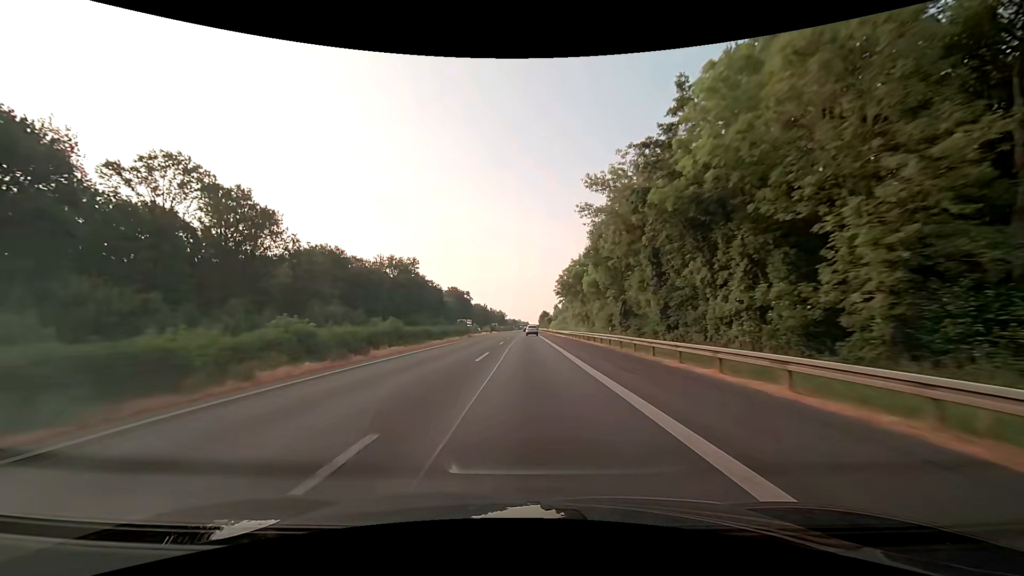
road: motorway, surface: asphalt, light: Day
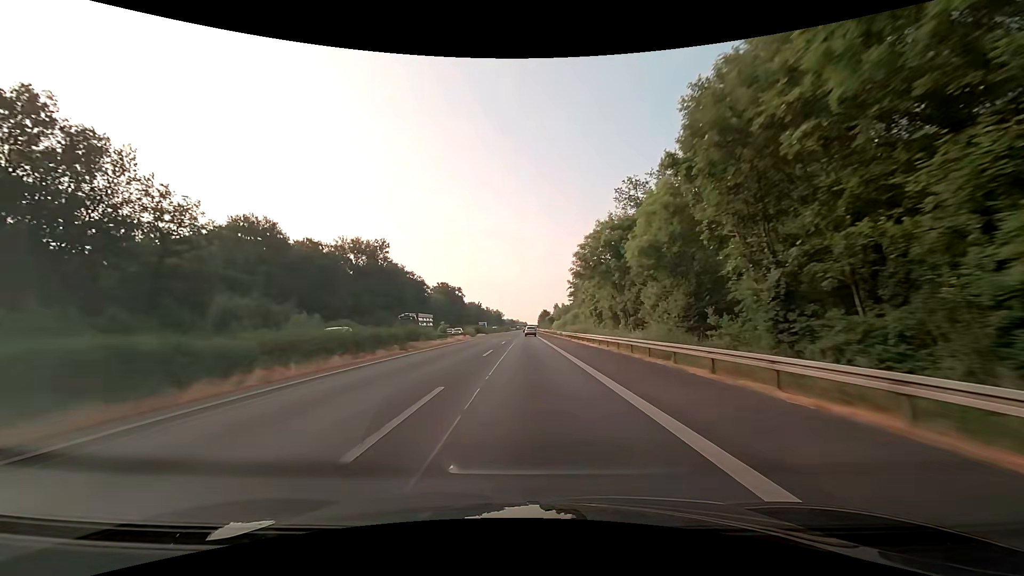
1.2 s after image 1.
(-0.1, +31.6) m; 0°
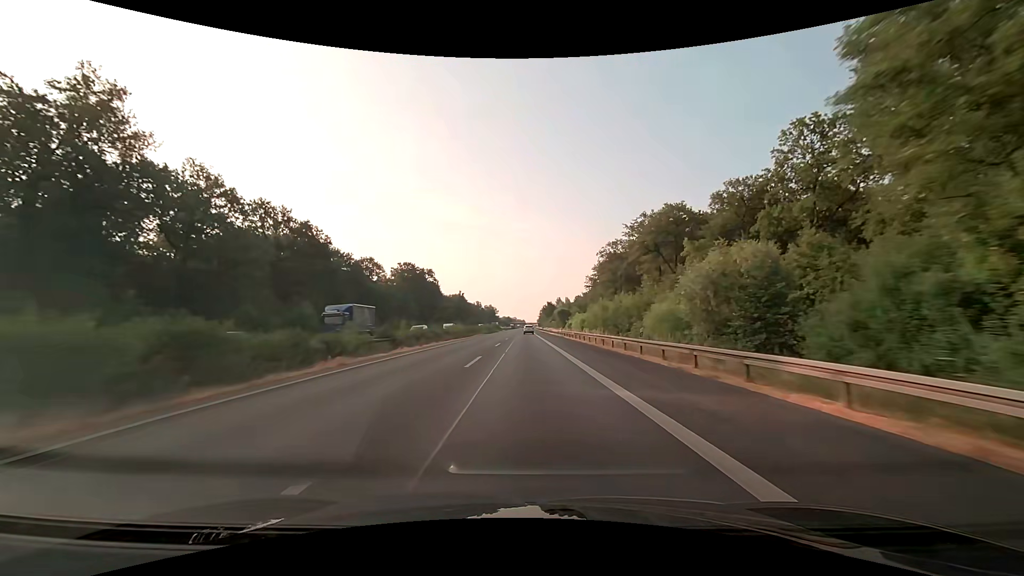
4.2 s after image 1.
(+0.1, +79.0) m; 0°
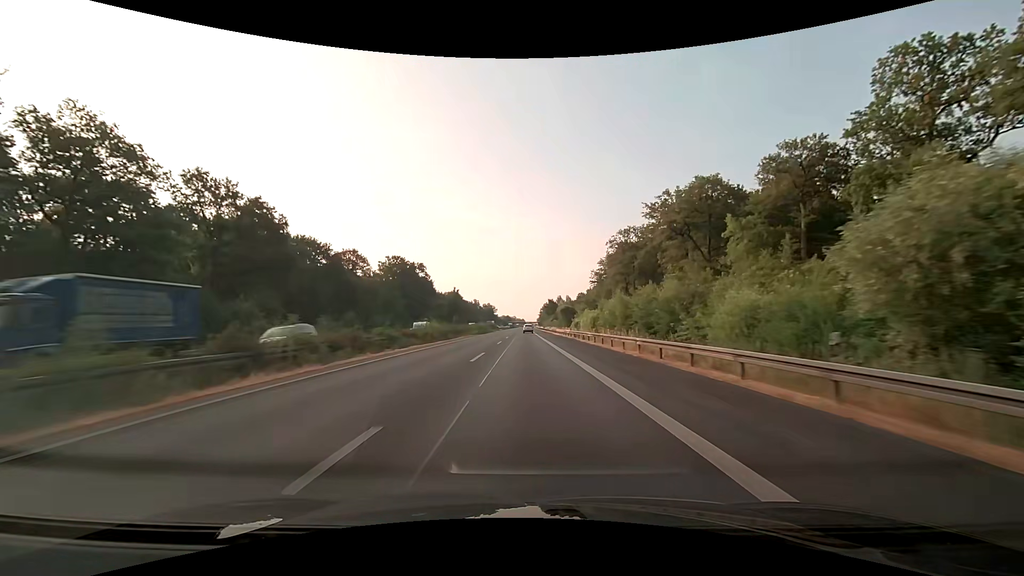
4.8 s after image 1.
(0.0, +15.8) m; 0°
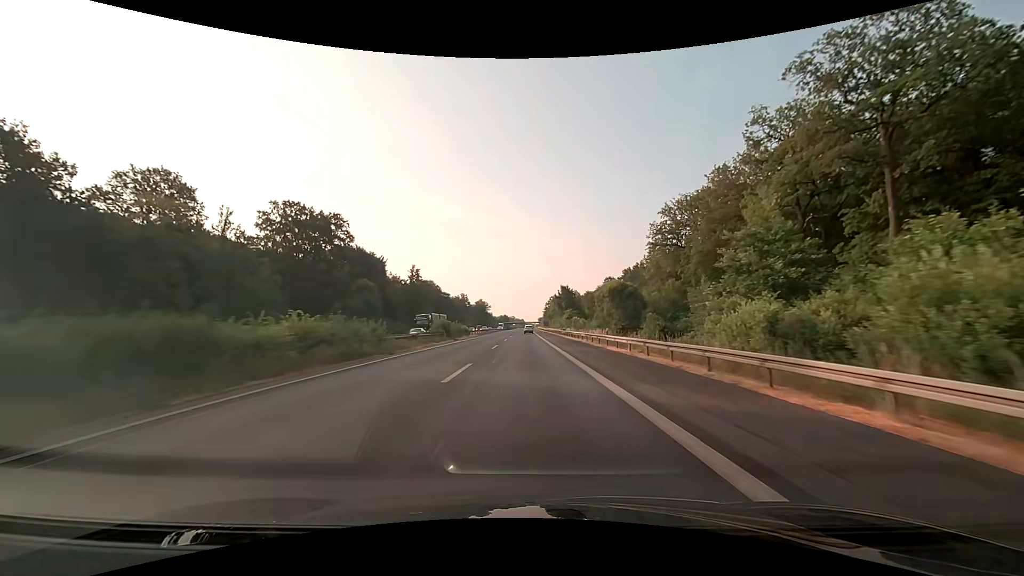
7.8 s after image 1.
(0.0, +79.1) m; 0°
(0, +10) (0, +20) (0, +30) (0, +40) (0, +50) (0, +60) (0, +70) (0, +80) (+1, +90) (+1, +100) m
